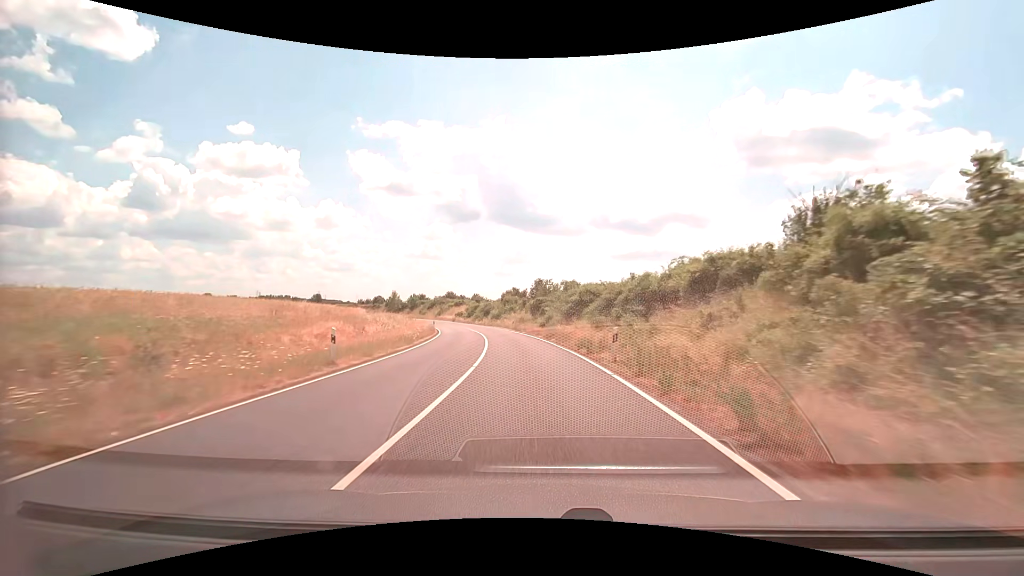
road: secondary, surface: asphalt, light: Day
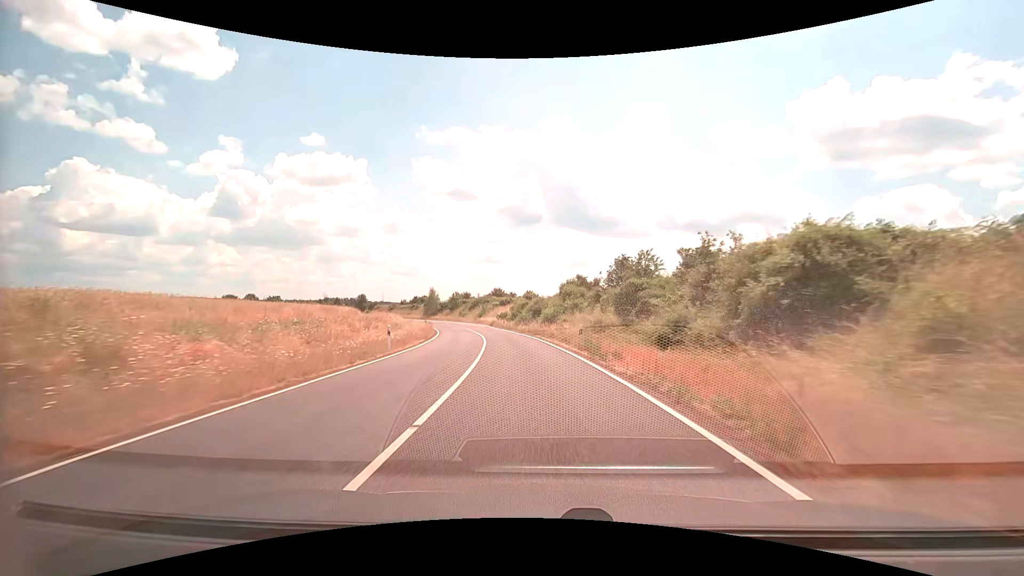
(-2.0, +32.3) m; -7°
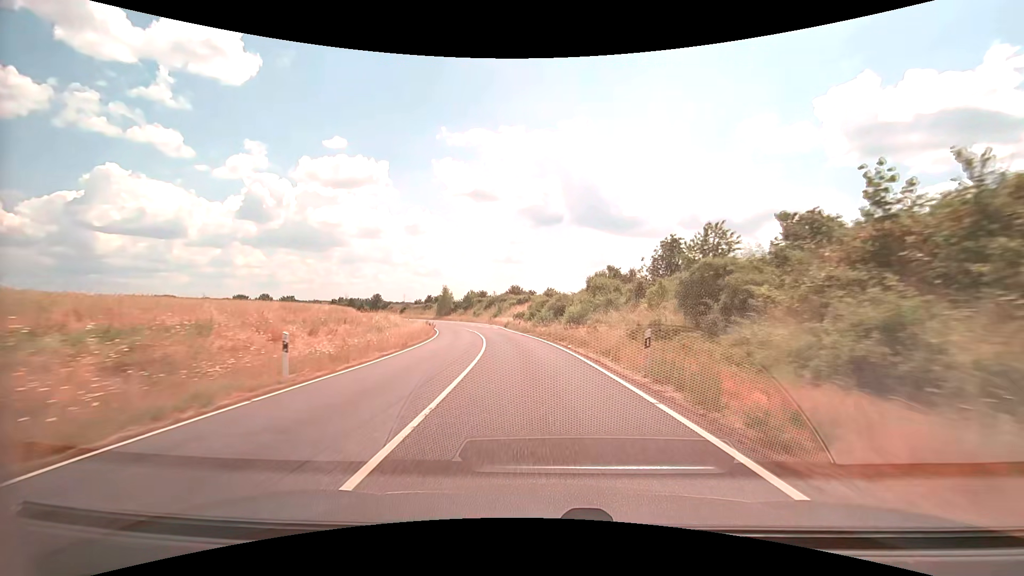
(-0.2, +10.8) m; -2°
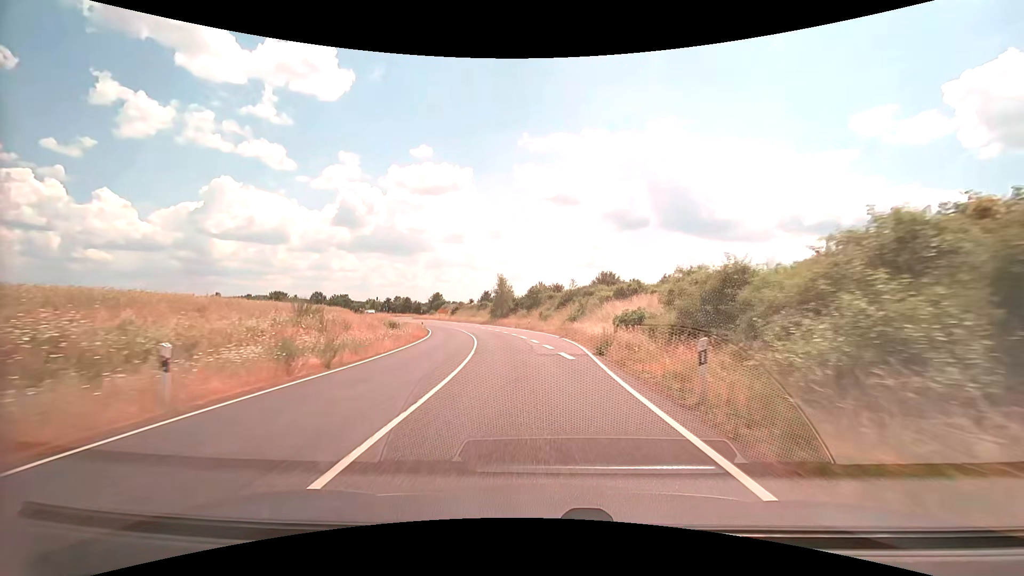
(-3.6, +42.8) m; -9°
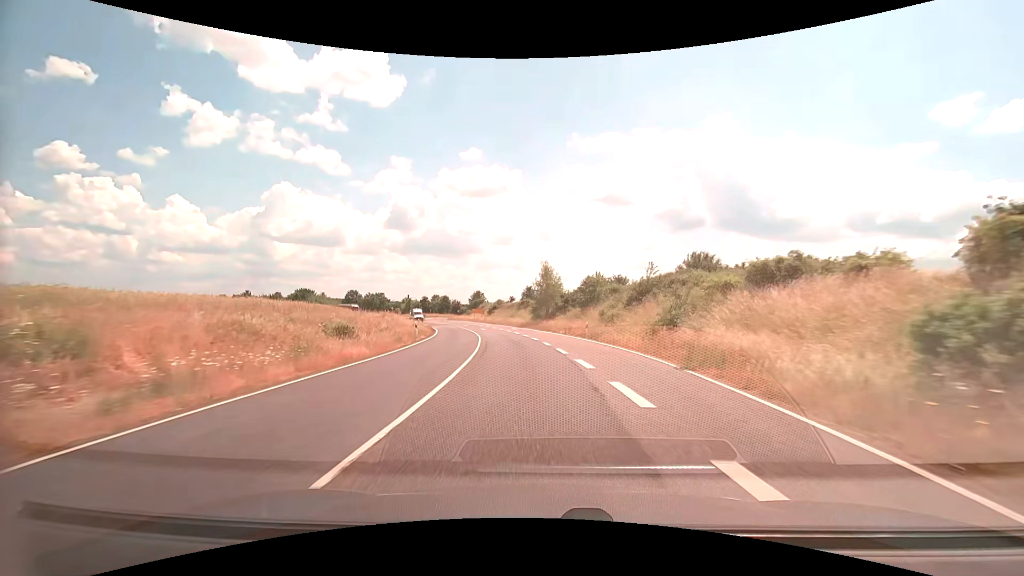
(-1.1, +21.5) m; -6°
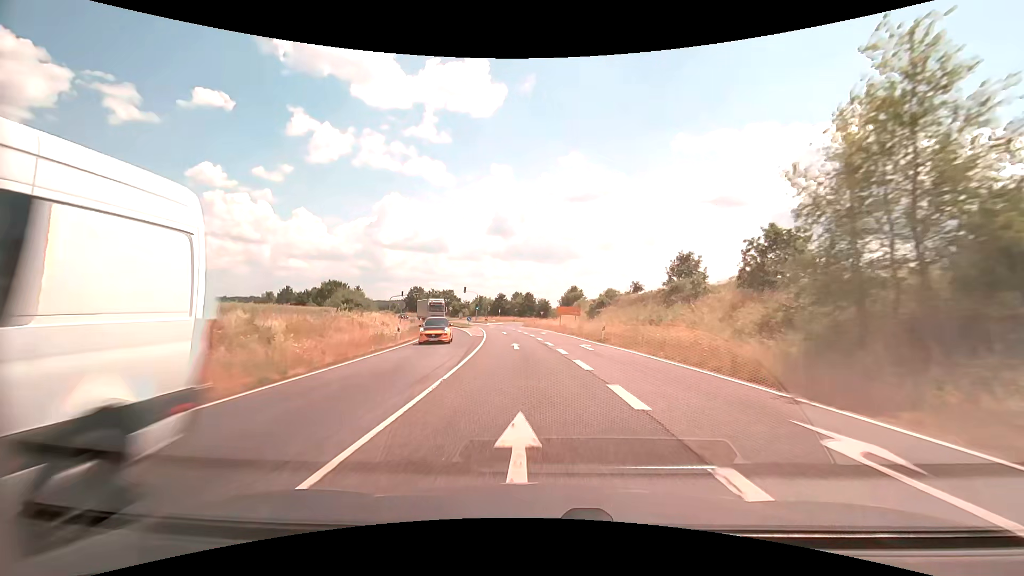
(-5.5, +53.6) m; -12°
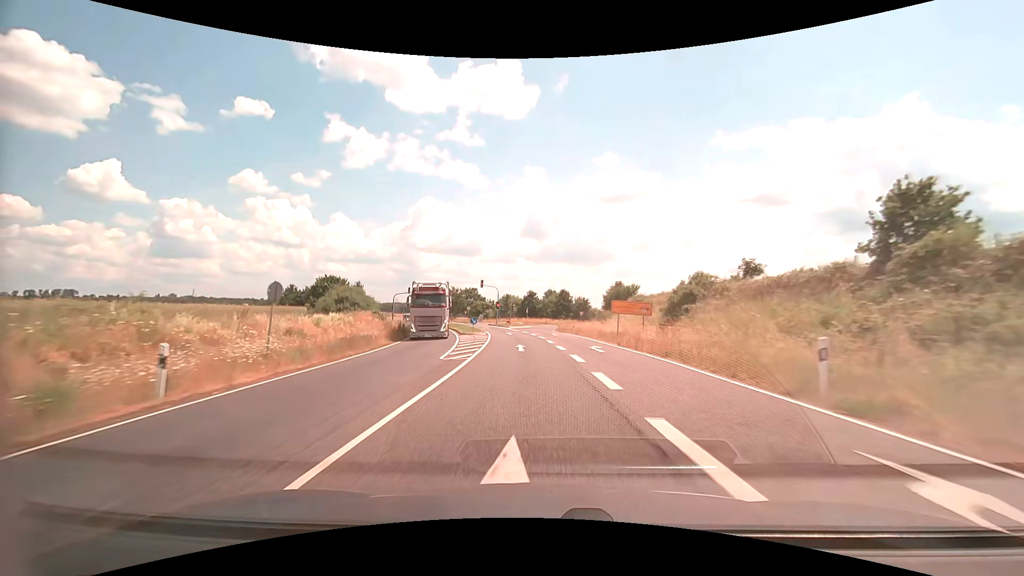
(-0.7, +21.6) m; -4°
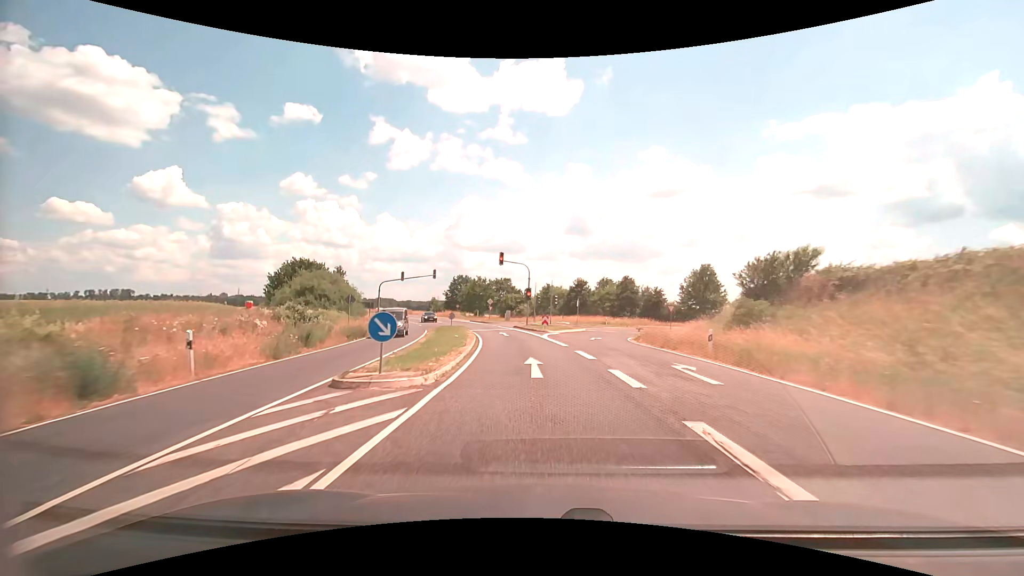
(-1.4, +29.8) m; -5°
(0, +10) (-1, +20) (-2, +30) (-4, +40) (-6, +49) (-9, +59) (-12, +69) (-15, +78) (-19, +87) (-23, +96) m
